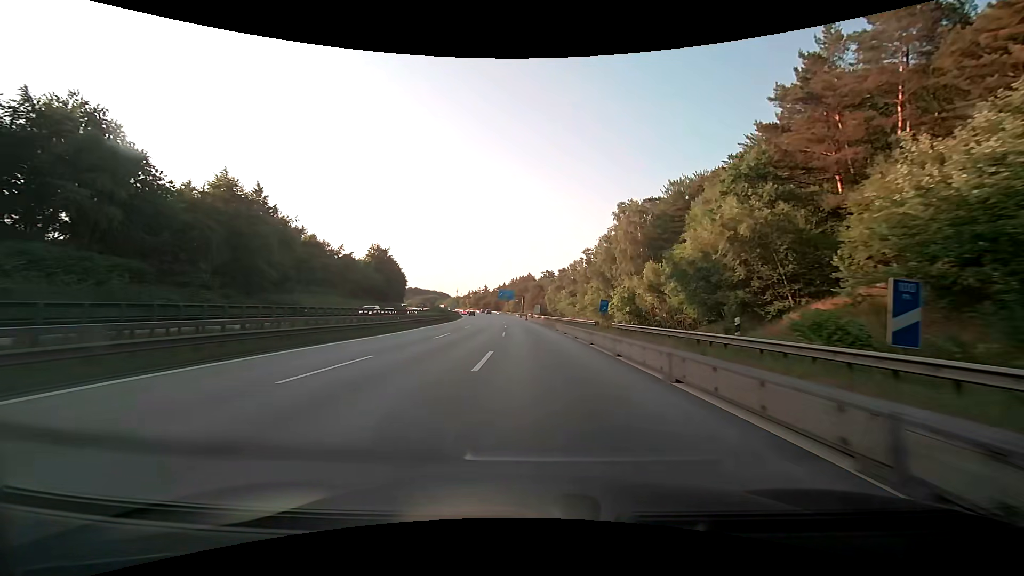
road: motorway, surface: asphalt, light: Day
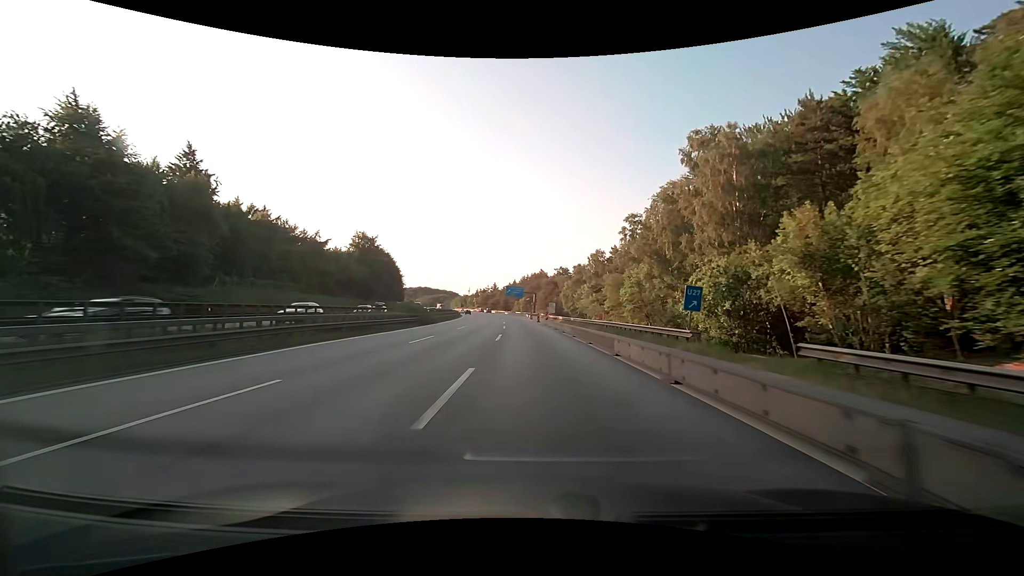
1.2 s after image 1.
(-0.2, +24.3) m; -1°
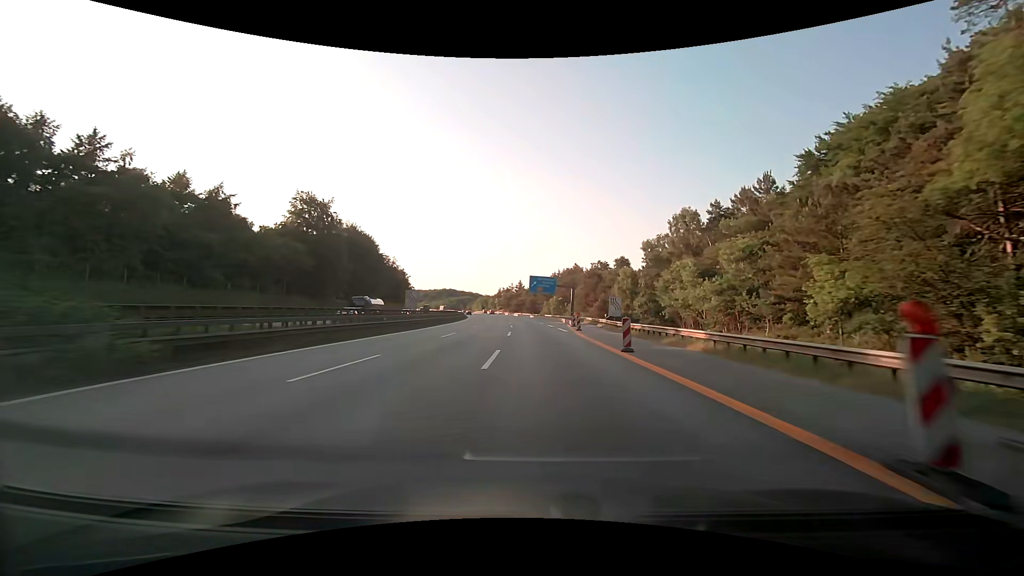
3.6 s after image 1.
(-1.4, +48.4) m; -3°
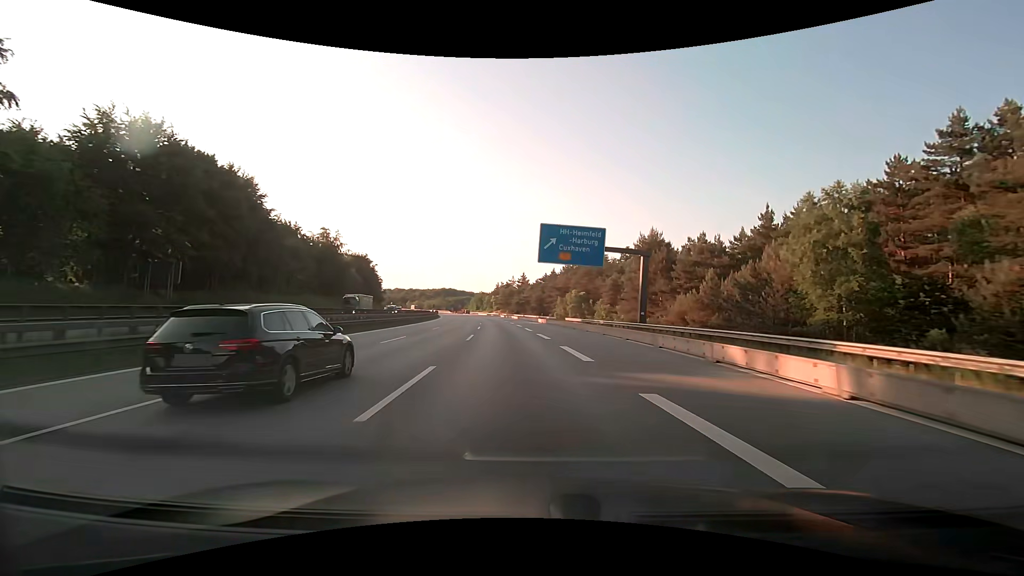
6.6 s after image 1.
(-0.7, +60.1) m; 0°
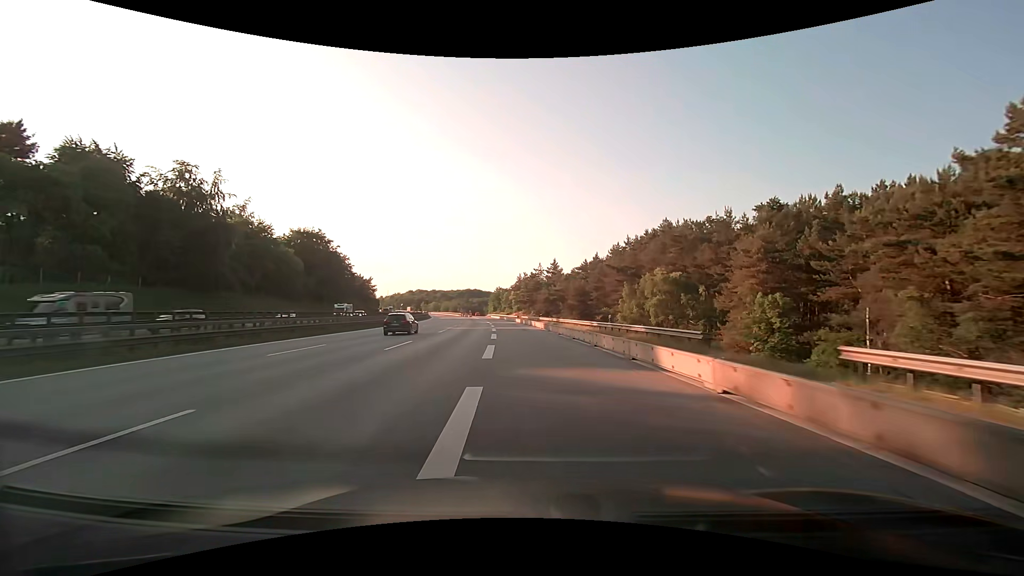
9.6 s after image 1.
(-1.4, +59.7) m; -3°
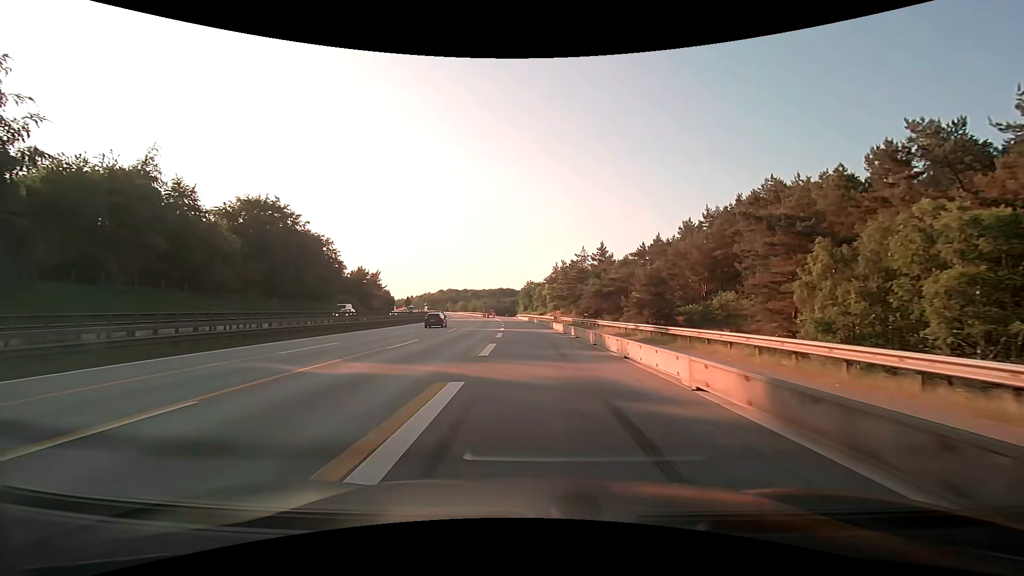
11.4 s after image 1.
(-1.3, +35.8) m; -4°
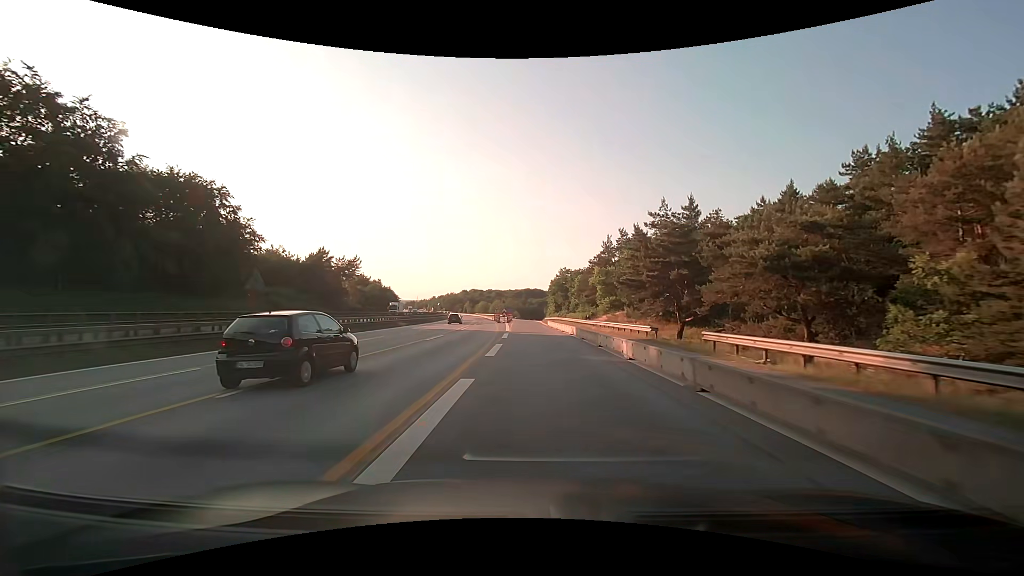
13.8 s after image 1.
(-1.6, +47.8) m; -4°
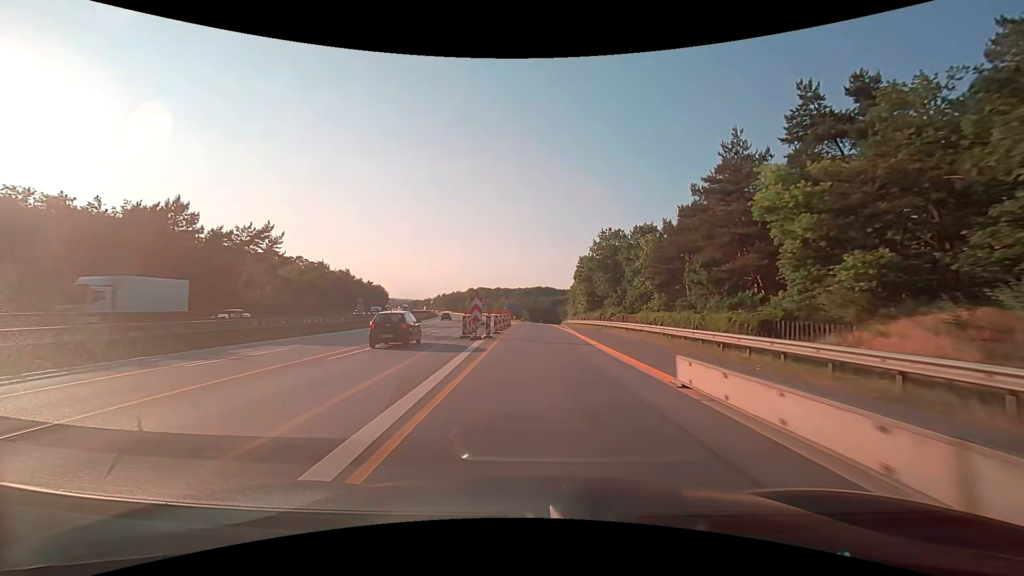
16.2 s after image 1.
(-0.4, +47.7) m; -1°
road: motorway_link
(0, +10) (0, +20) (0, +30) (0, +40) (0, +50) (0, +60) (0, +70) (+1, +80) (+1, +90) (+2, +100) m
